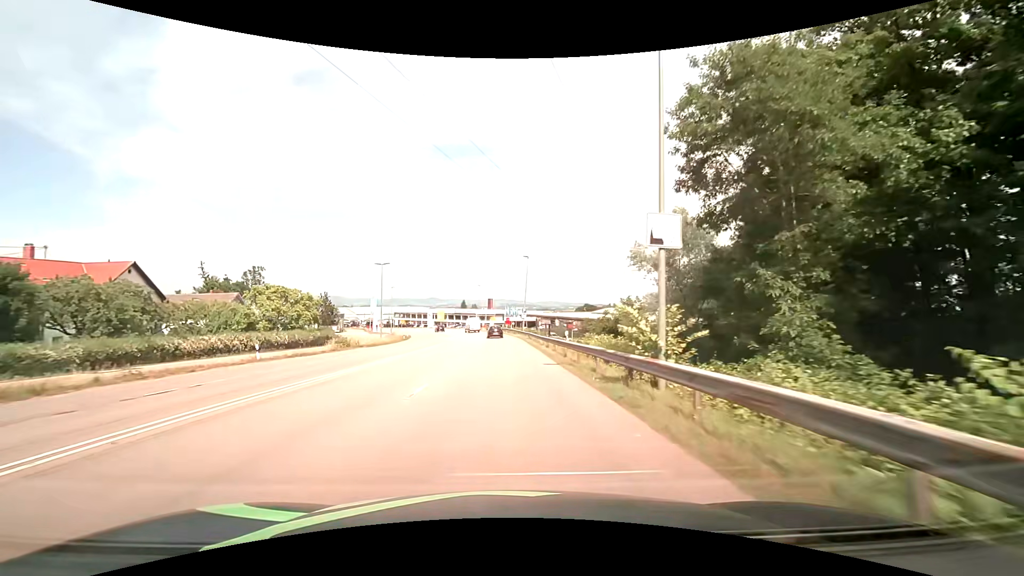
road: secondary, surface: asphalt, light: Day
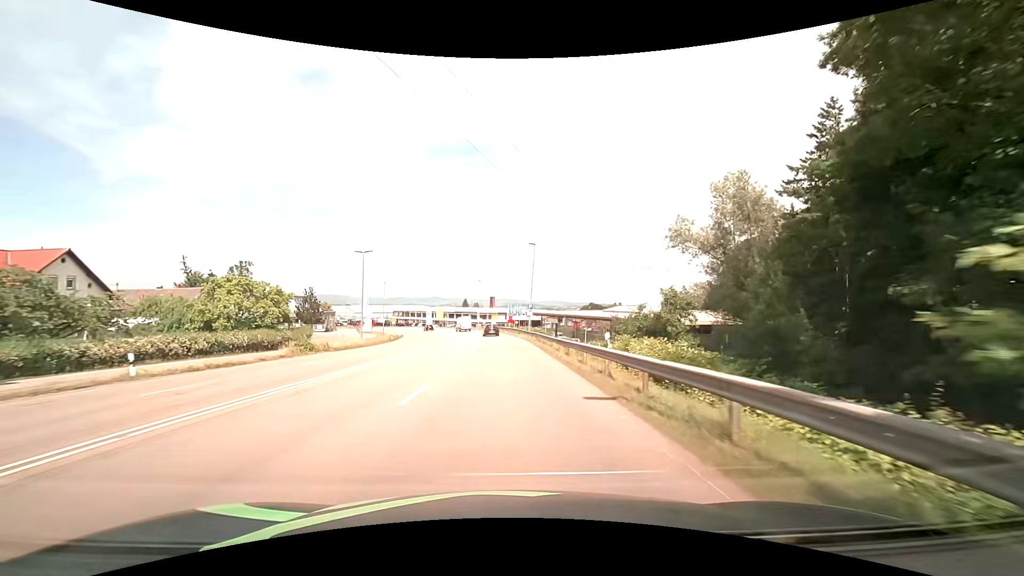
(0.0, +9.2) m; 0°
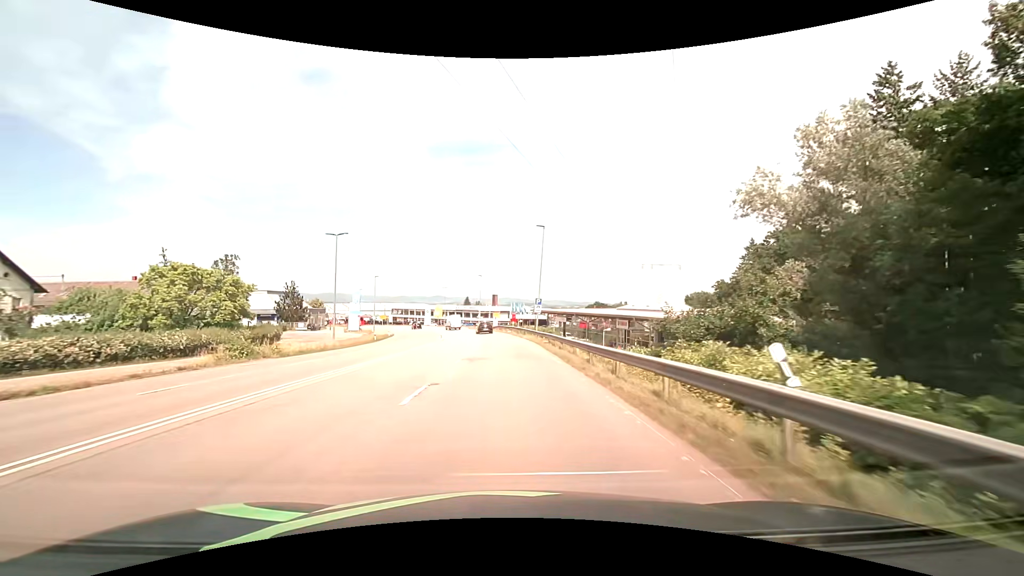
(0.0, +9.2) m; 0°
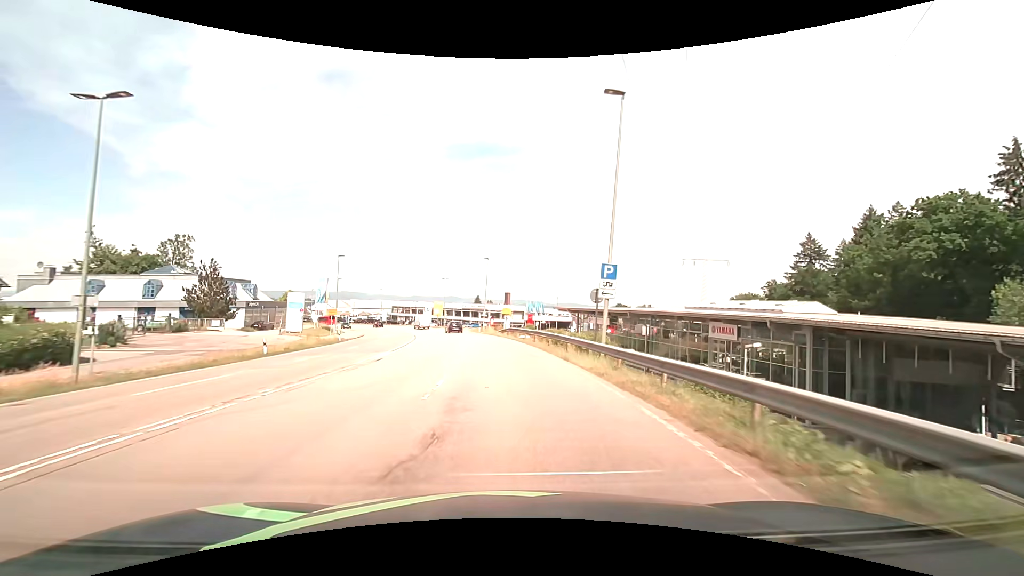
(-0.3, +26.4) m; -1°
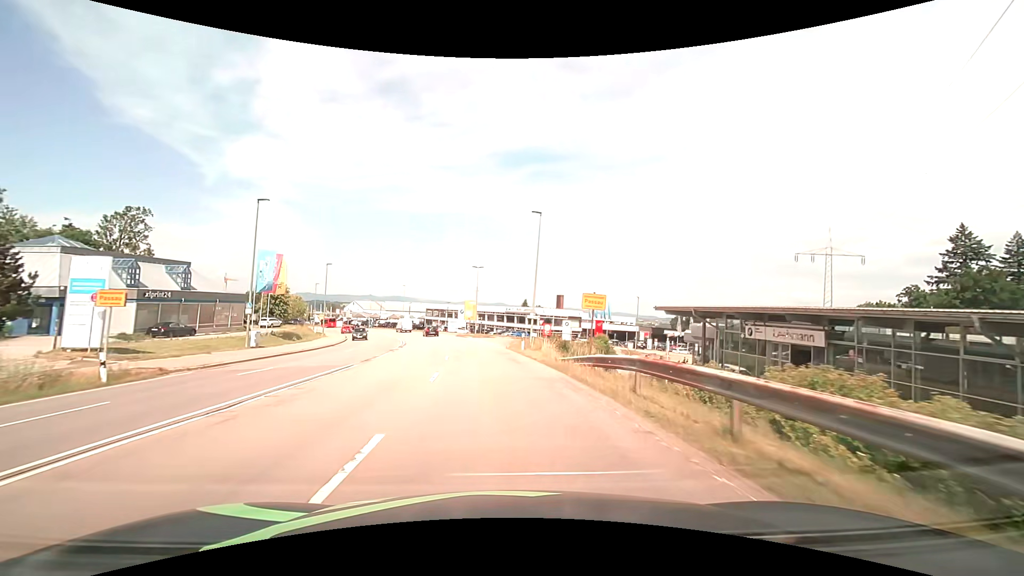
(-1.4, +32.1) m; -6°
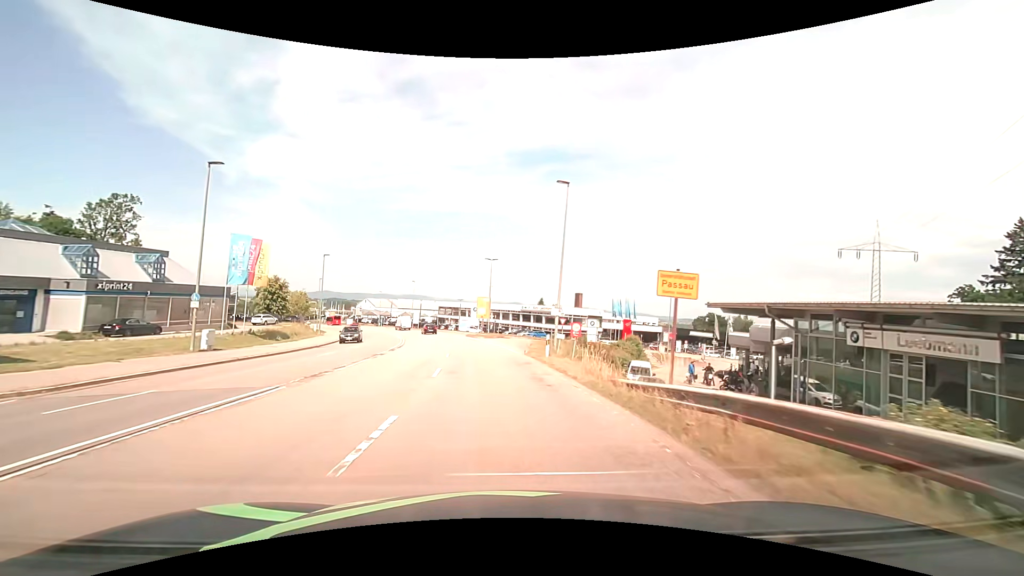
(-0.1, +7.8) m; -2°
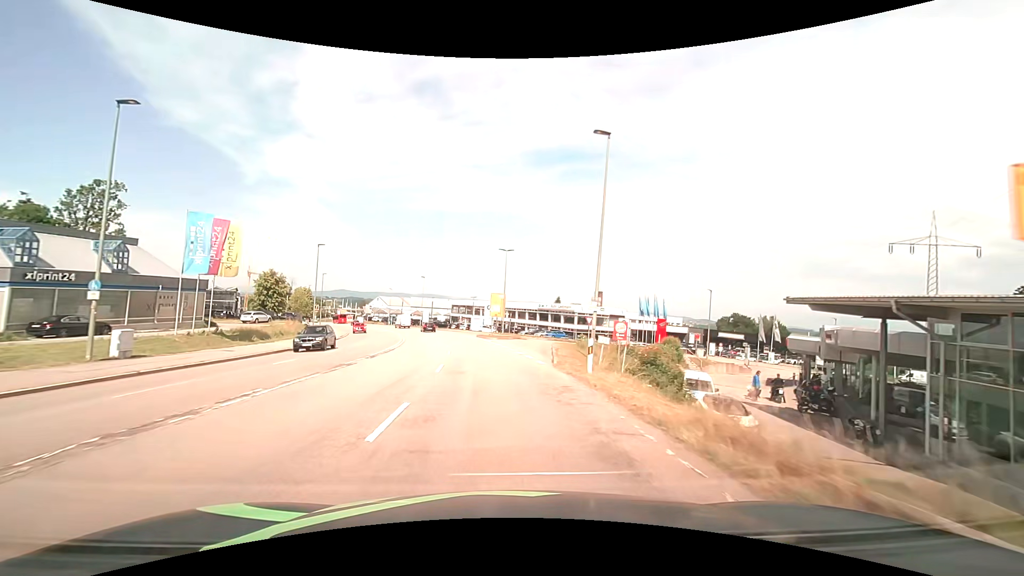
(-0.1, +7.8) m; -2°
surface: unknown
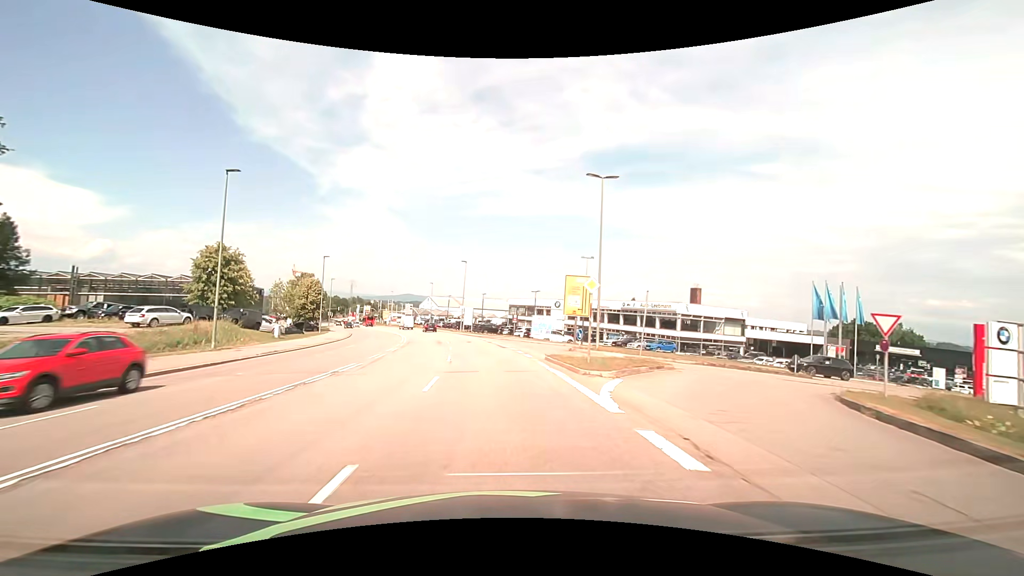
(-2.0, +30.7) m; -7°
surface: asphalt
(0, +10) (-1, +20) (-2, +30) (-3, +40) (-5, +50) (-7, +59) (-9, +69) (-12, +79) (-15, +88) (-18, +98) m
